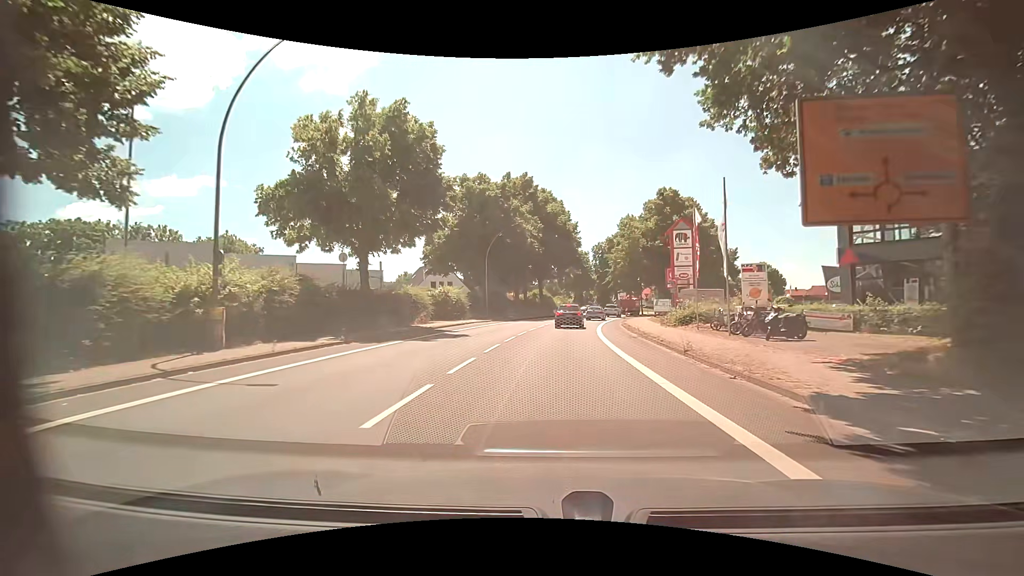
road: primary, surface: asphalt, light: Day
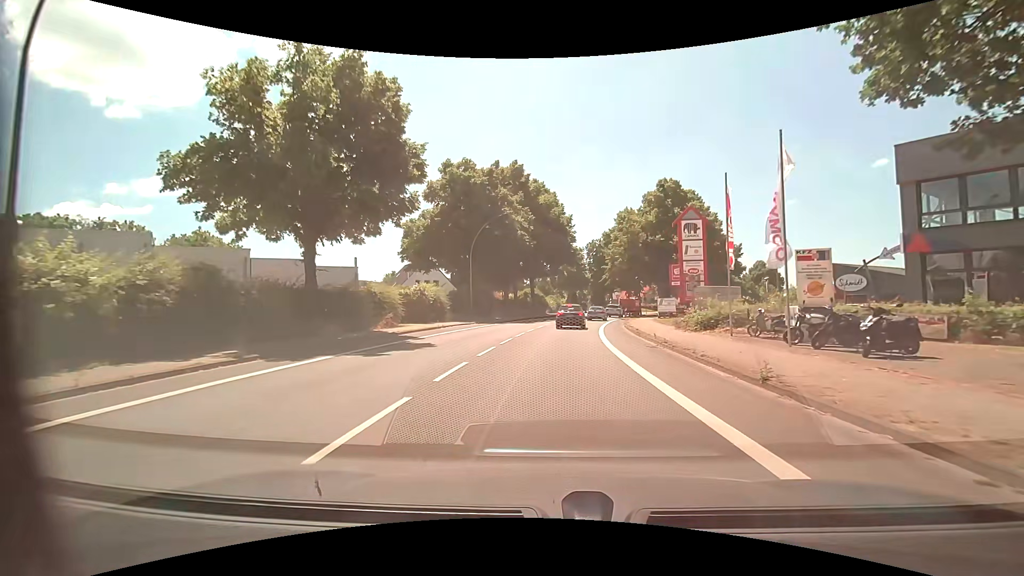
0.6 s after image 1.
(+0.1, +5.6) m; +1°
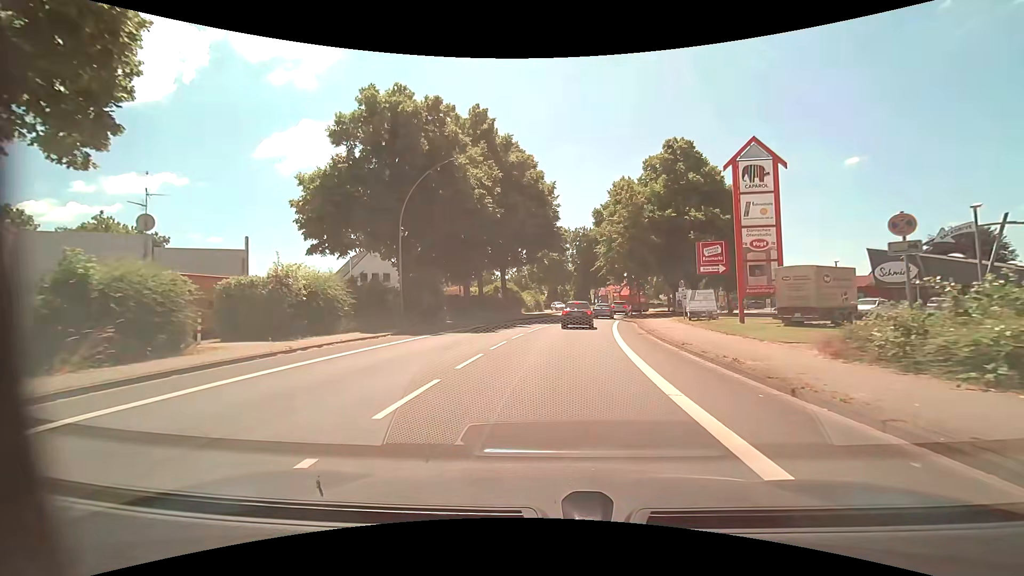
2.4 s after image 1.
(+0.5, +16.3) m; +2°
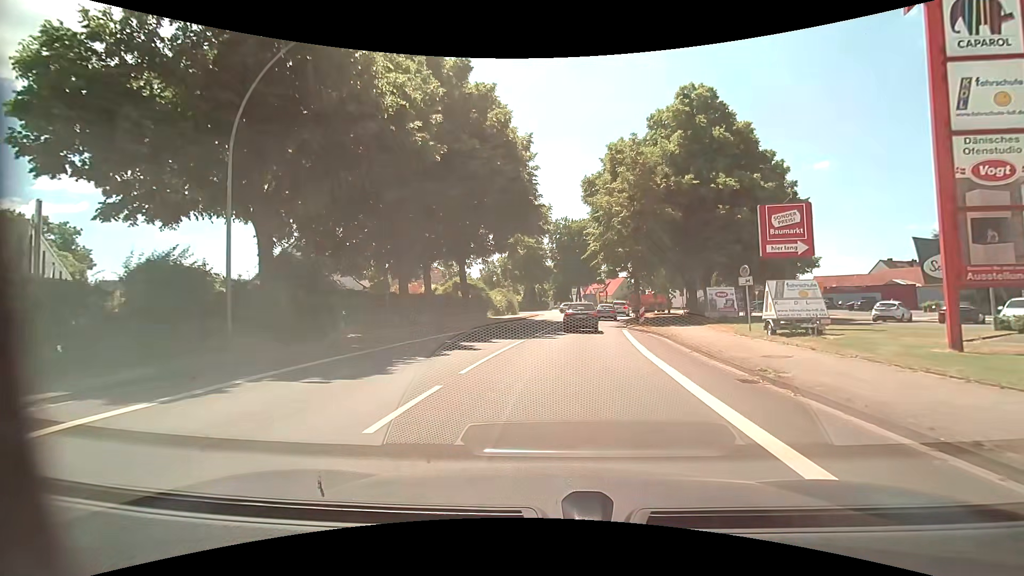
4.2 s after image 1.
(+0.4, +13.9) m; +3°
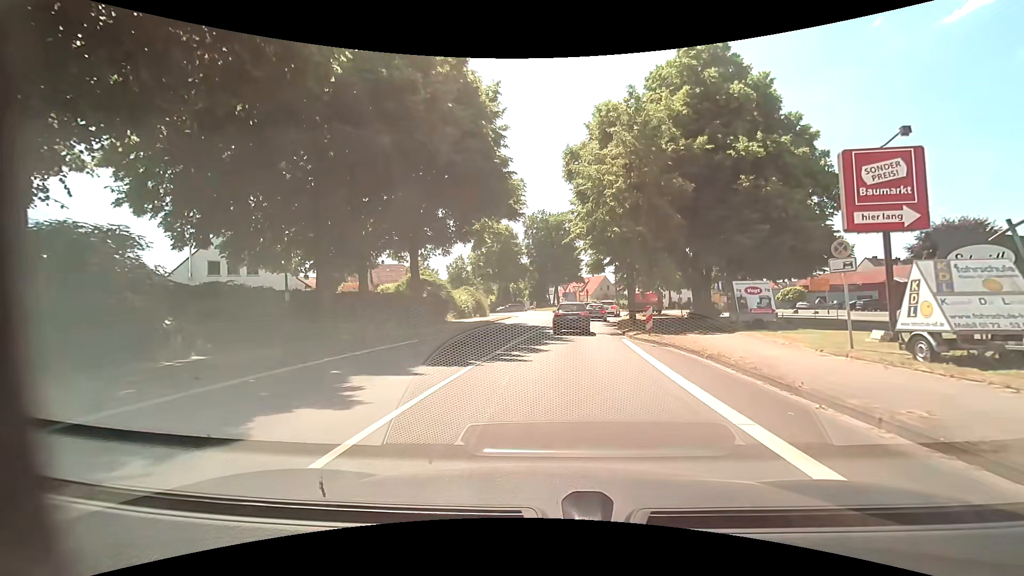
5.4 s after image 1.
(+0.2, +8.1) m; +2°
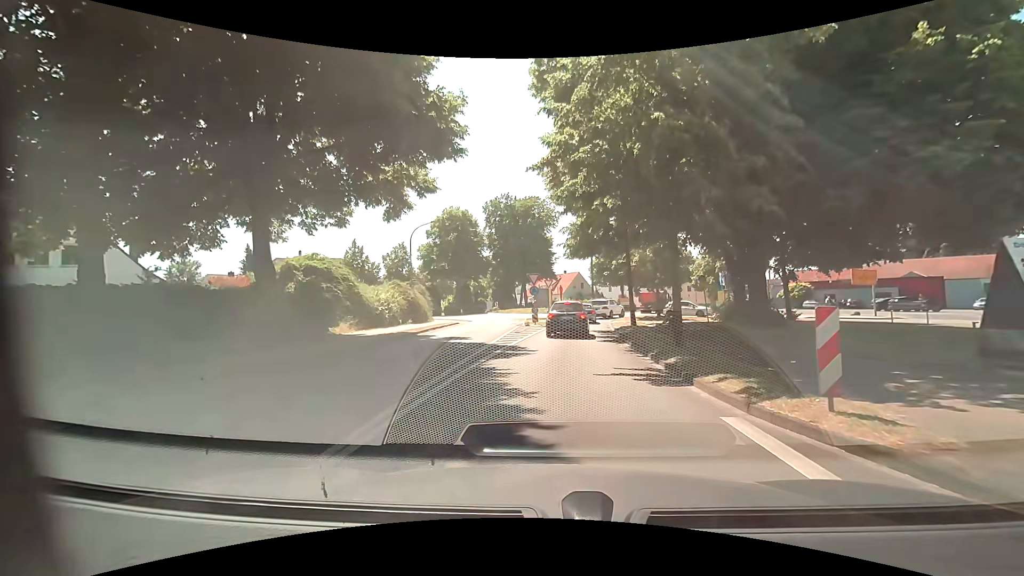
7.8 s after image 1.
(+0.5, +14.5) m; +5°
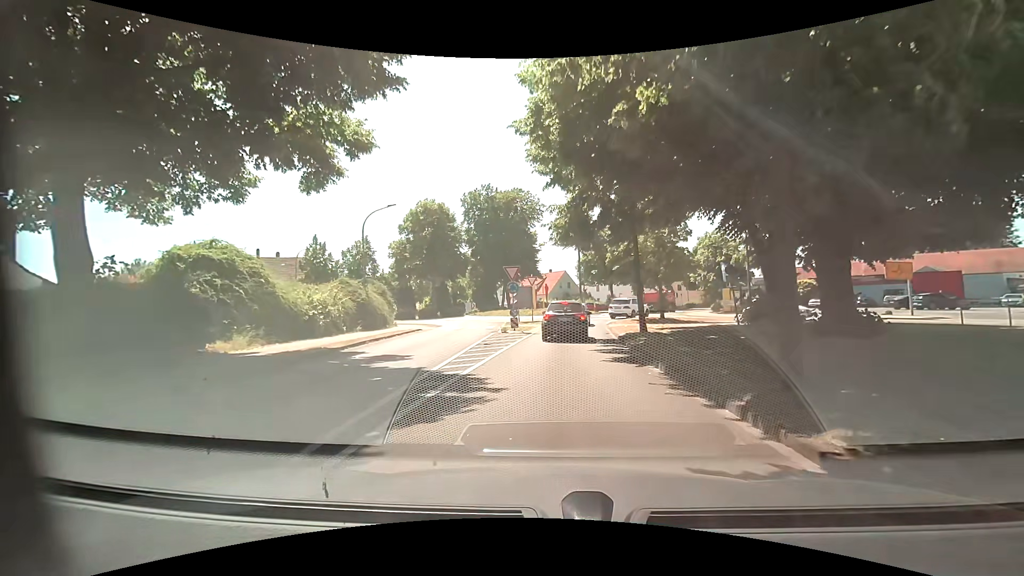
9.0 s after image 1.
(0.0, +6.7) m; +2°
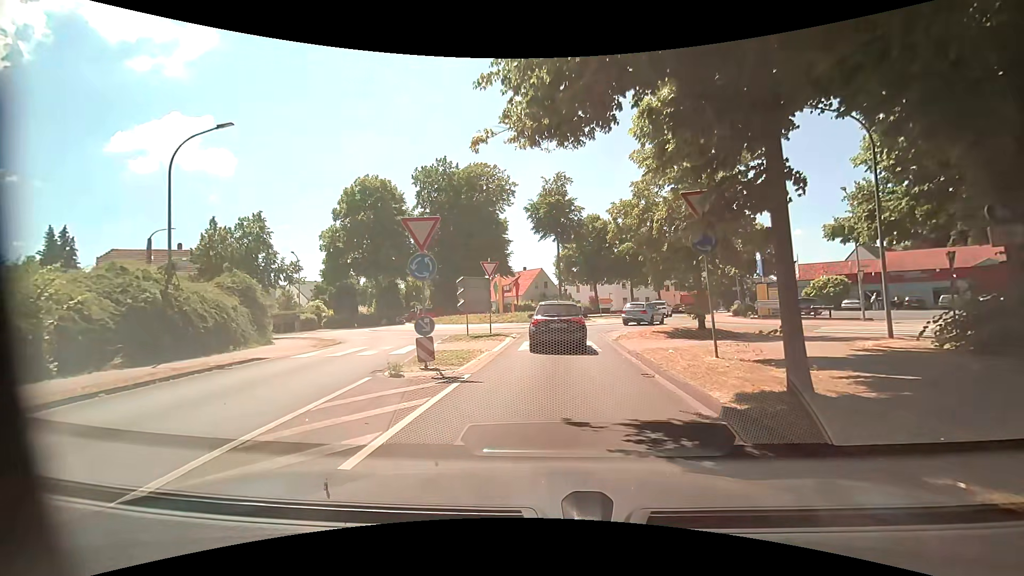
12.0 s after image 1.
(+0.1, +13.9) m; +1°
